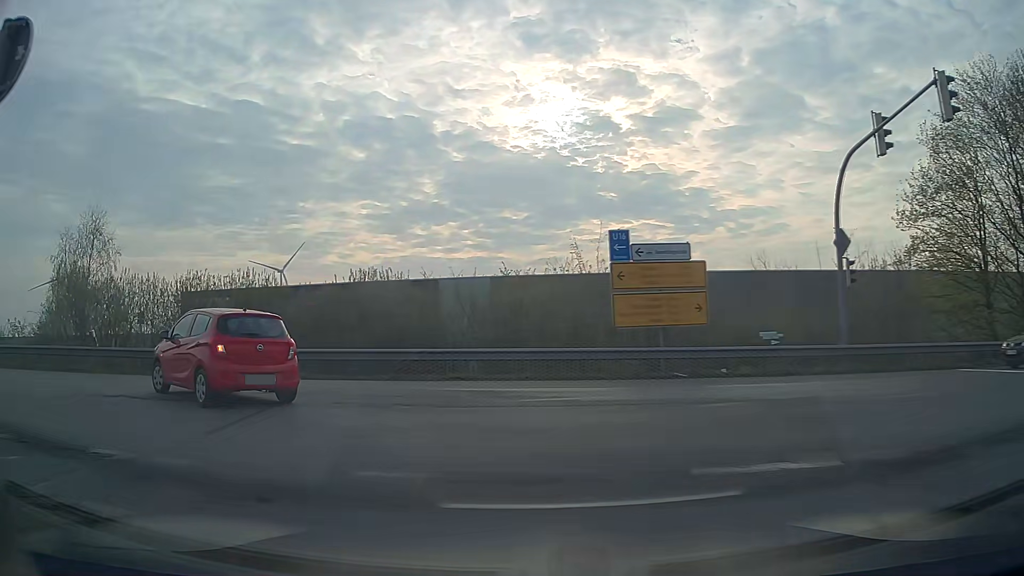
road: motorway_link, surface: asphalt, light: Day
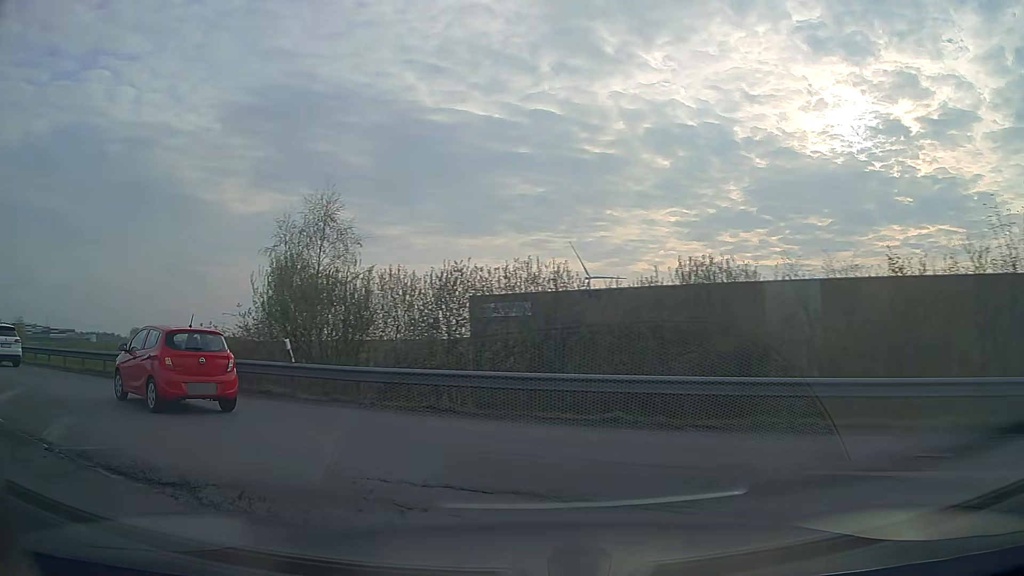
(-1.4, +6.9) m; -26°
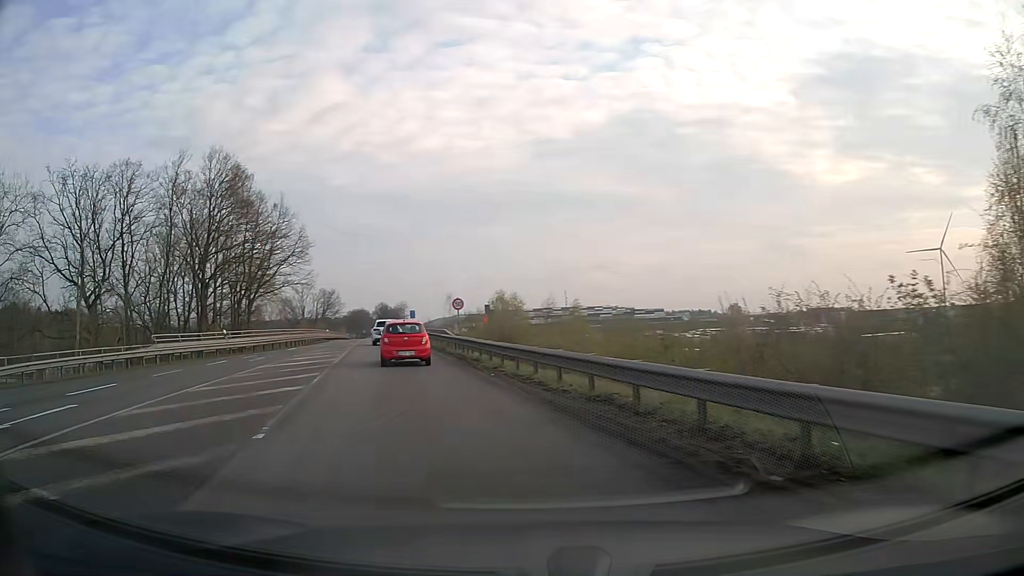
(-6.8, +13.2) m; -51°
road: primary
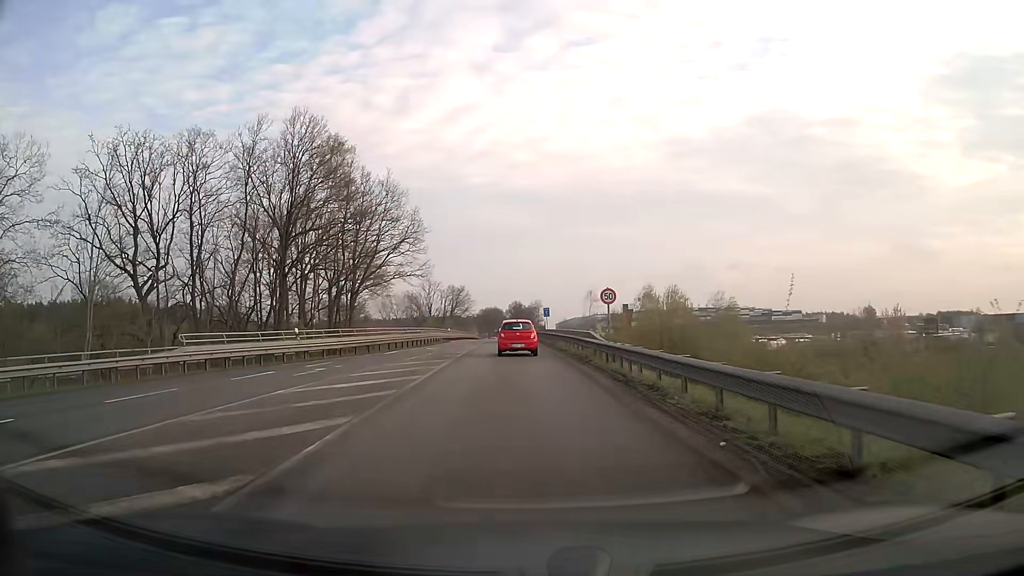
(-1.4, +9.9) m; -12°
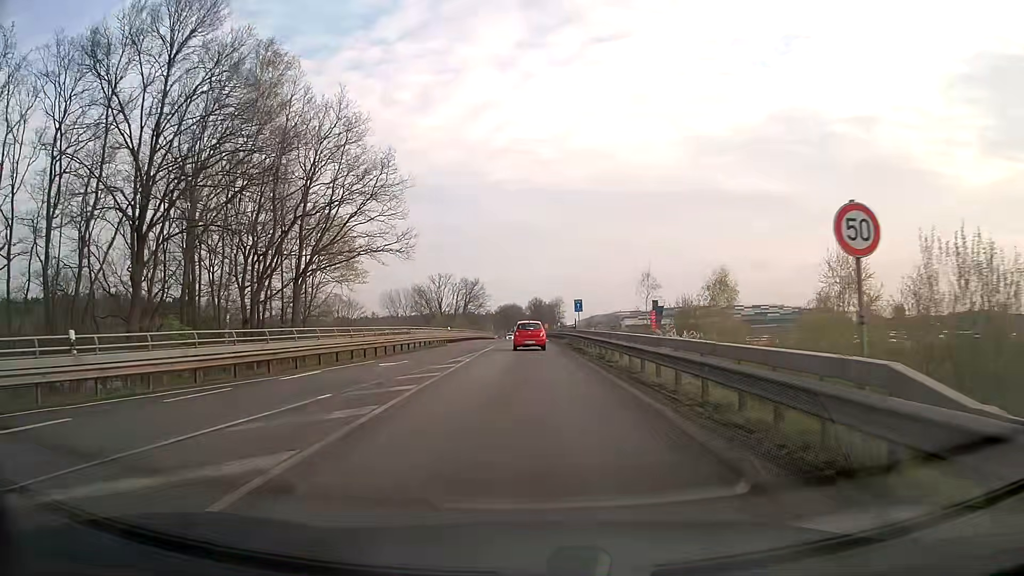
(-0.5, +18.9) m; -2°
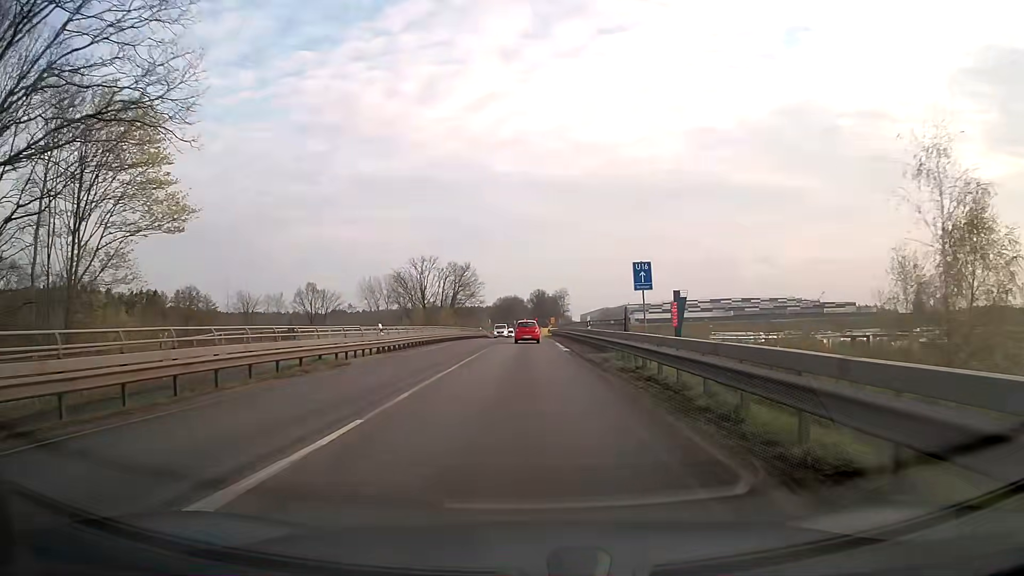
(-0.1, +28.4) m; 0°
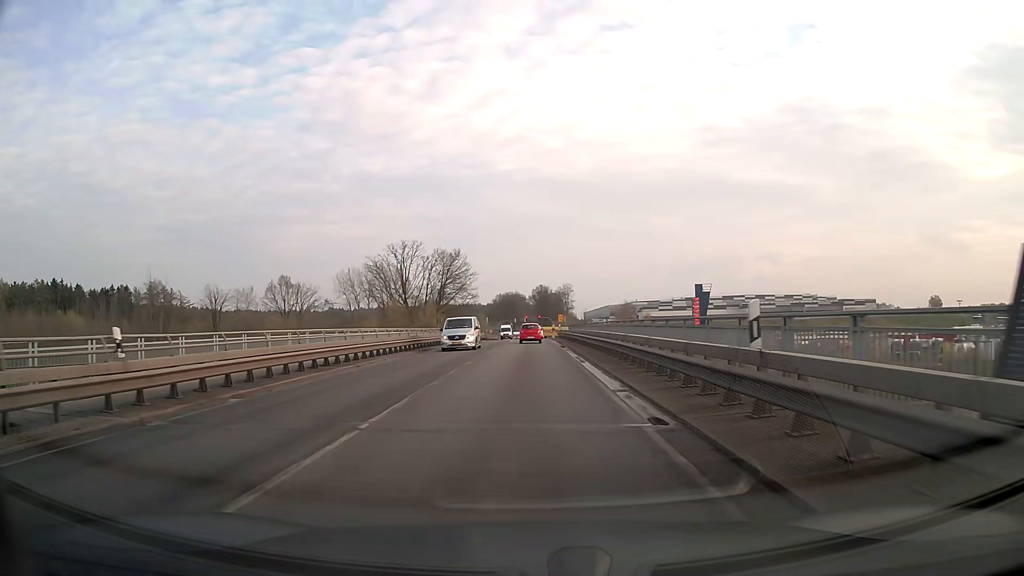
(0.0, +22.0) m; 0°
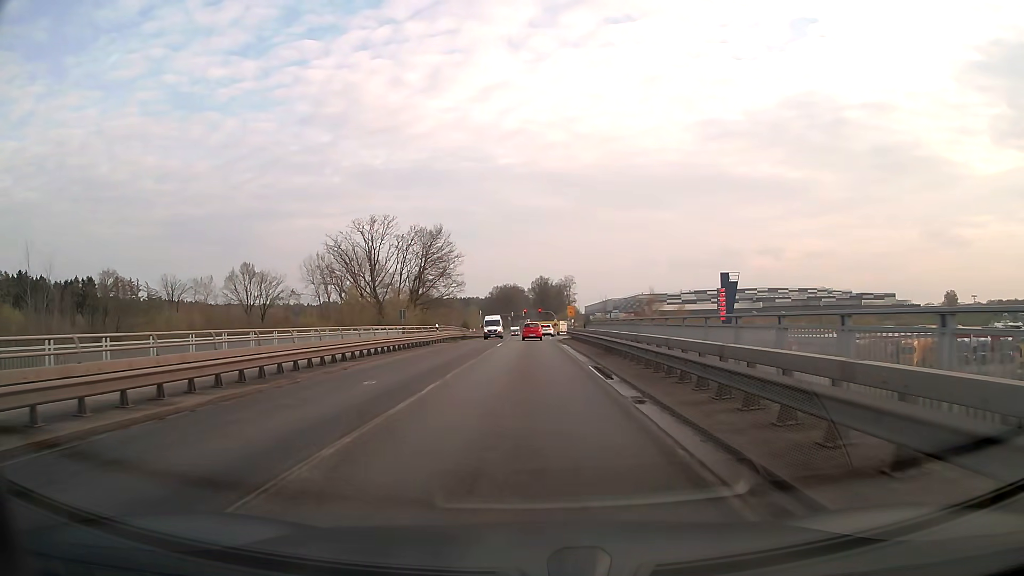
(-0.1, +22.1) m; 0°
(0, +10) (0, +20) (0, +30) (0, +40) (0, +50) (0, +60) (0, +70) (+1, +80) (+1, +90) (+1, +100) m
